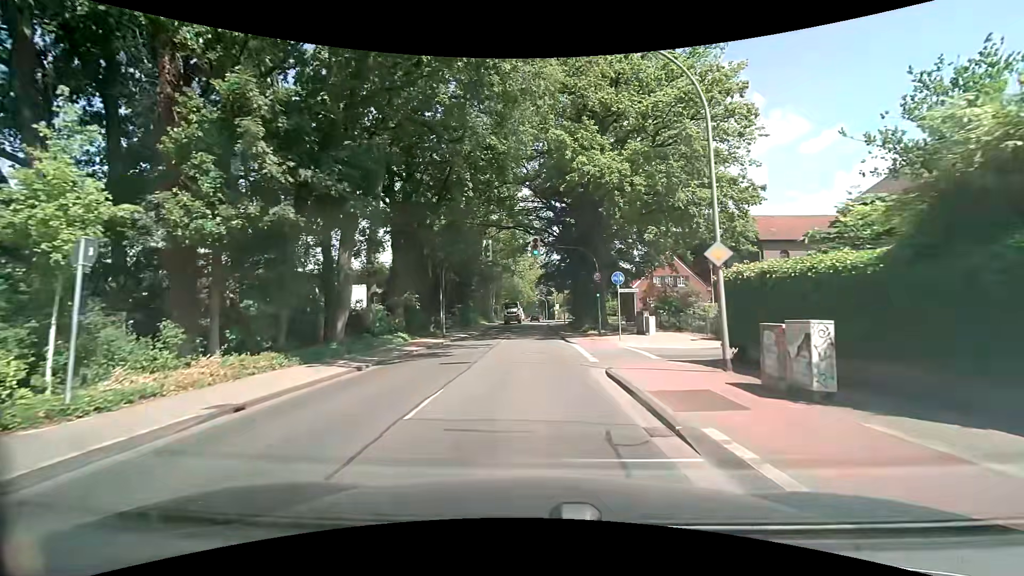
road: tertiary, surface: asphalt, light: Day
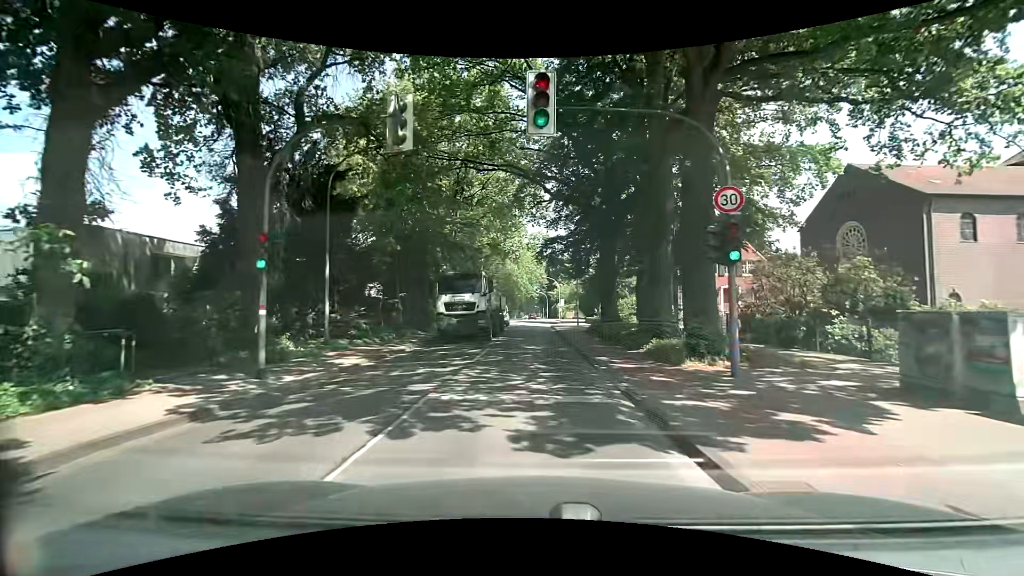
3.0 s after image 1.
(+0.3, +22.3) m; -1°
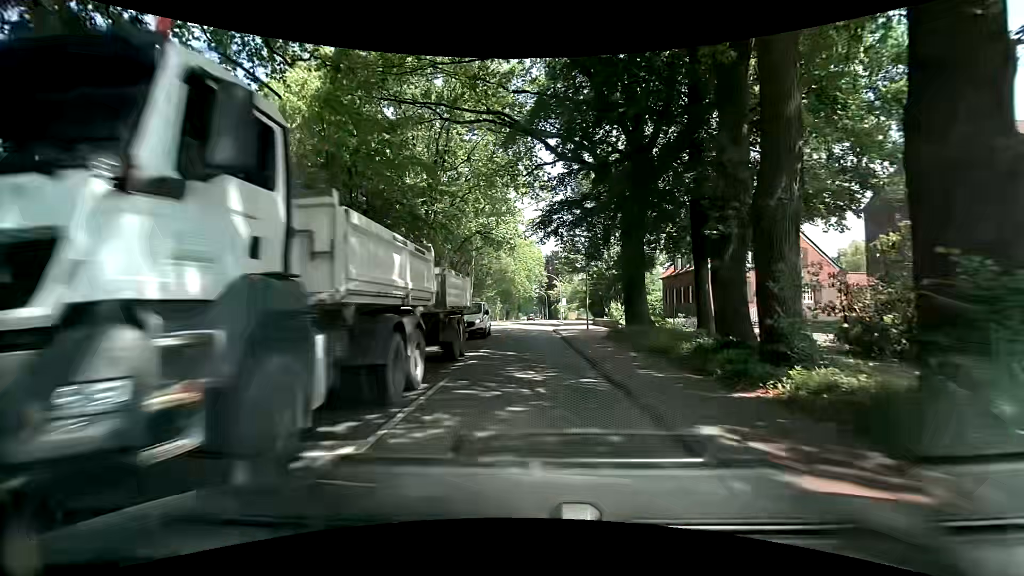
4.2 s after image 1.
(+0.3, +9.0) m; +1°
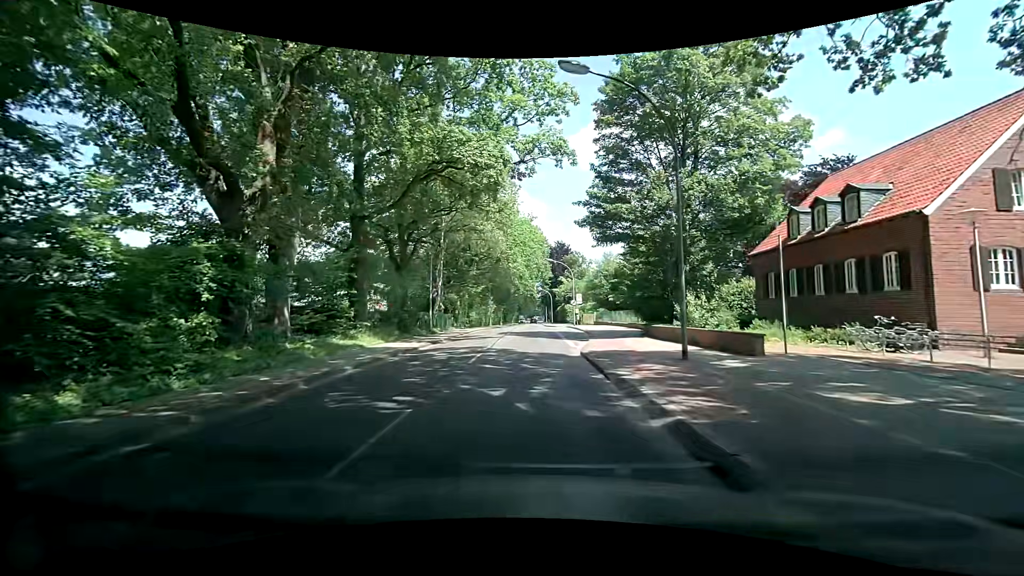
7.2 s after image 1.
(+0.4, +22.4) m; 0°
